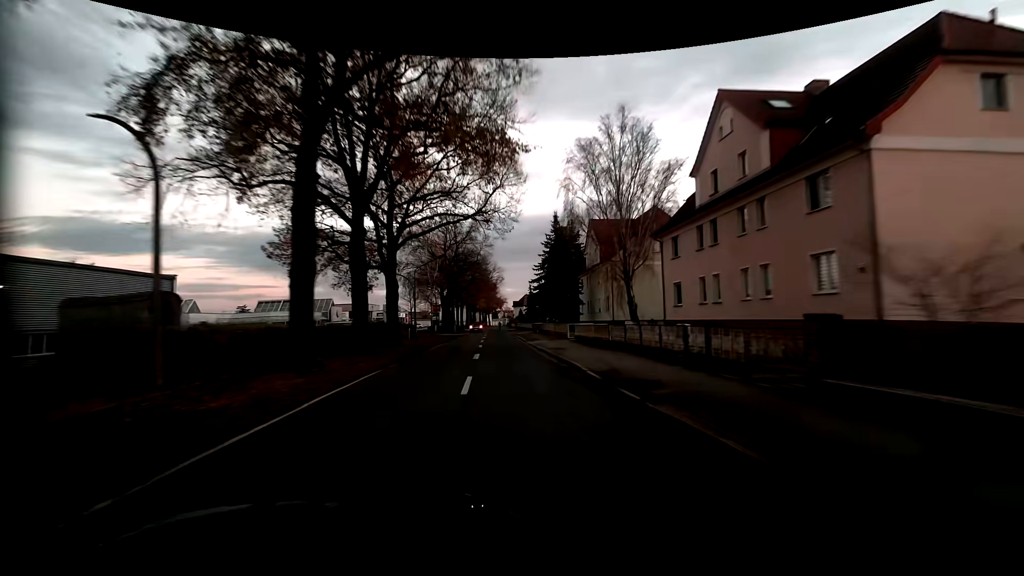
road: residential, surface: asphalt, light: Dusk
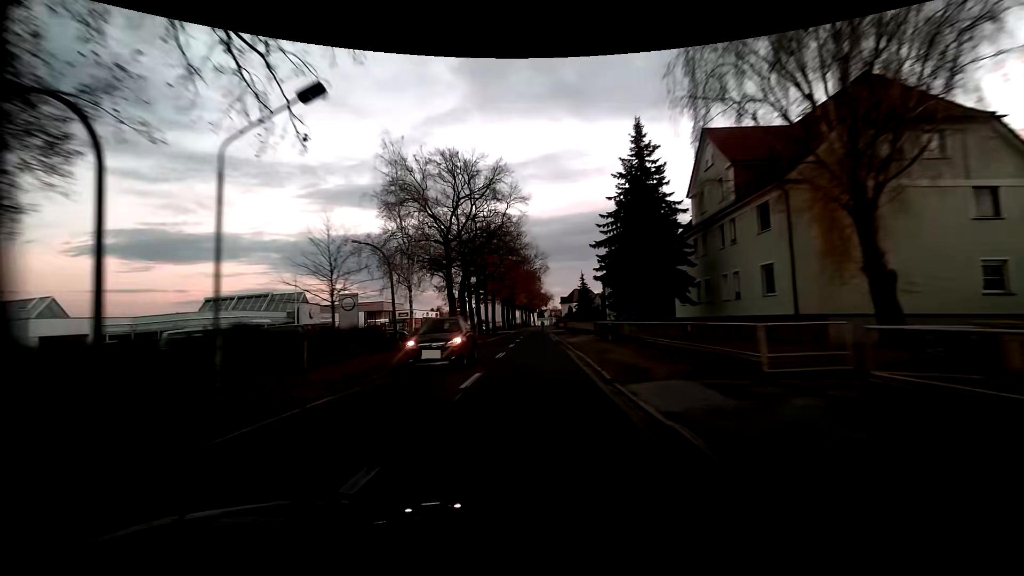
(-1.5, +25.7) m; -6°
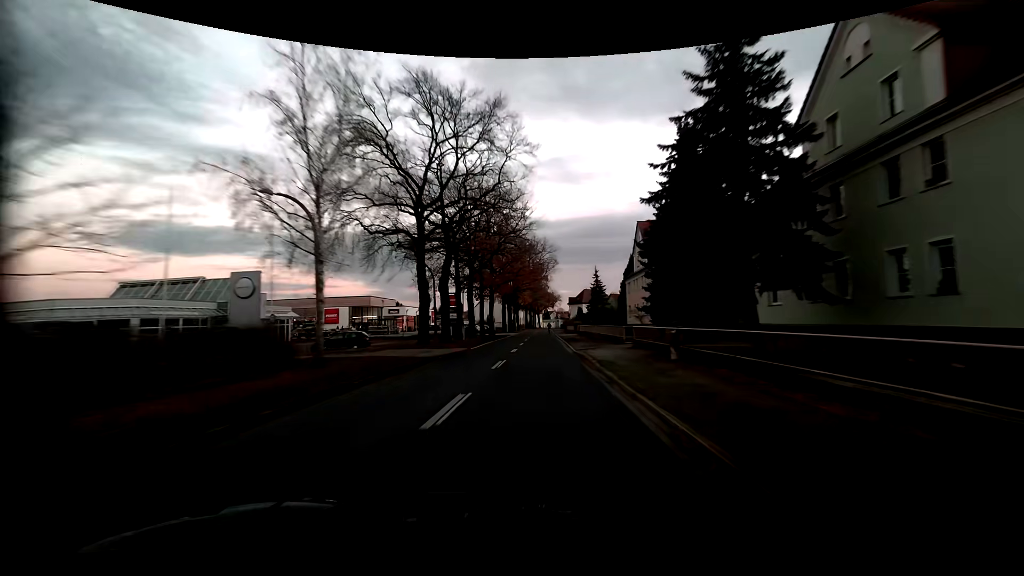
(-0.2, +13.1) m; -1°
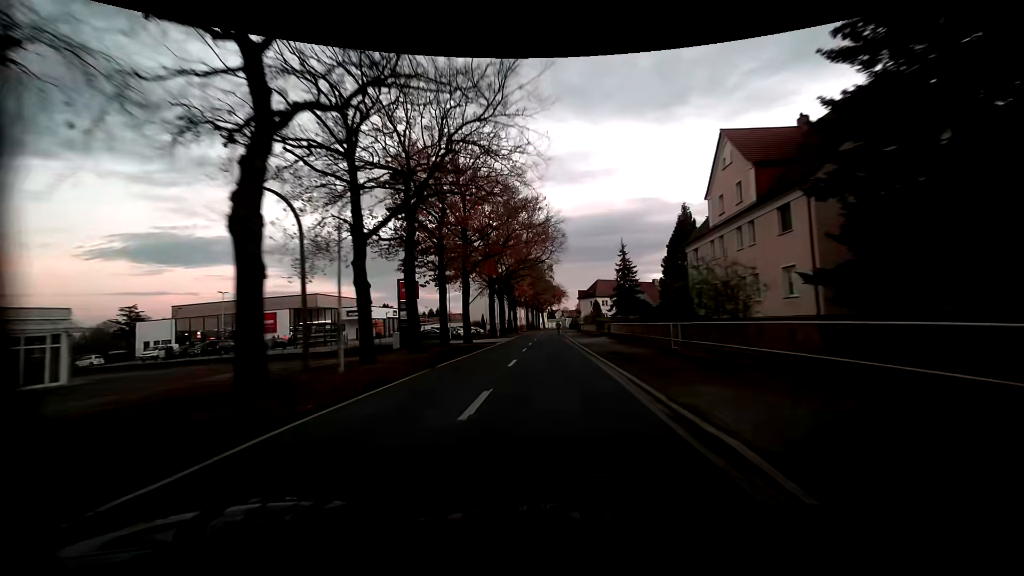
(+0.1, +26.1) m; -1°
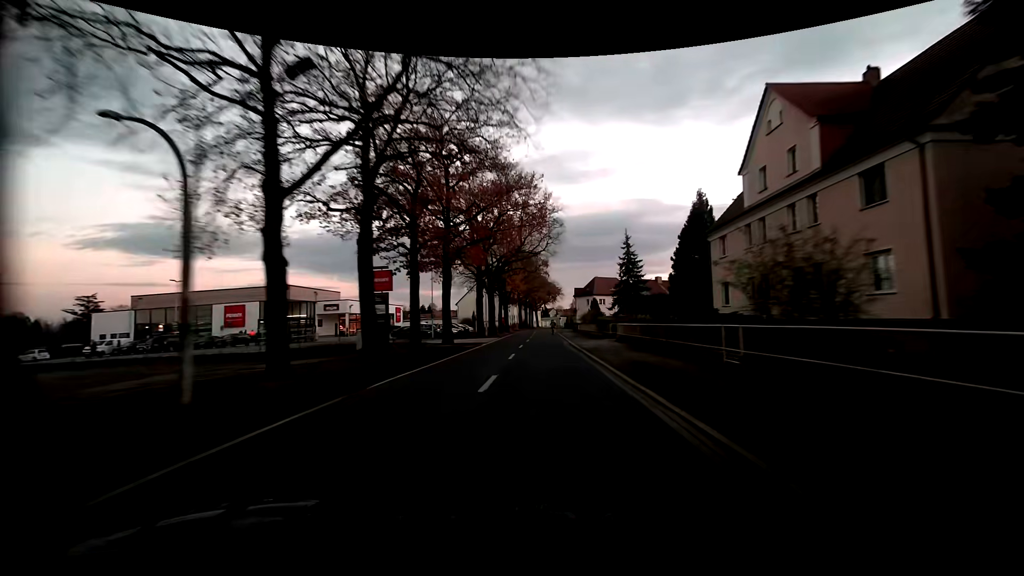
(+0.1, +6.4) m; +1°
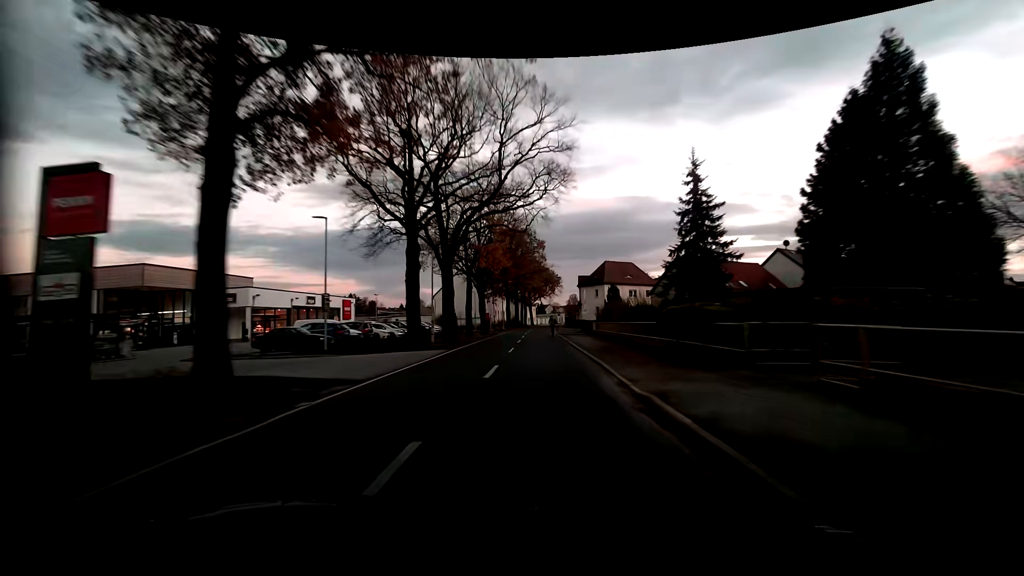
(+0.3, +25.4) m; 0°
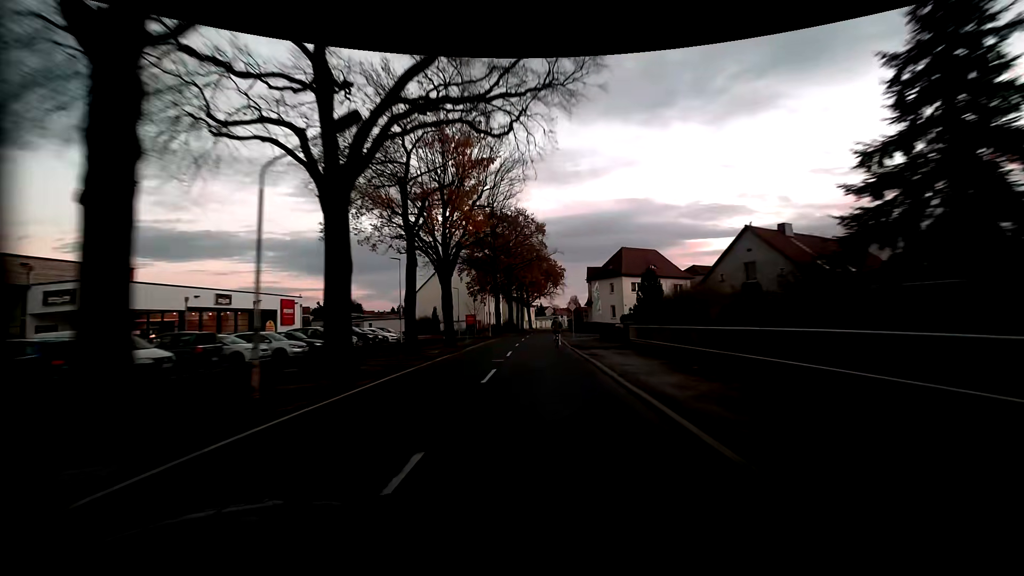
(+0.1, +18.3) m; 0°
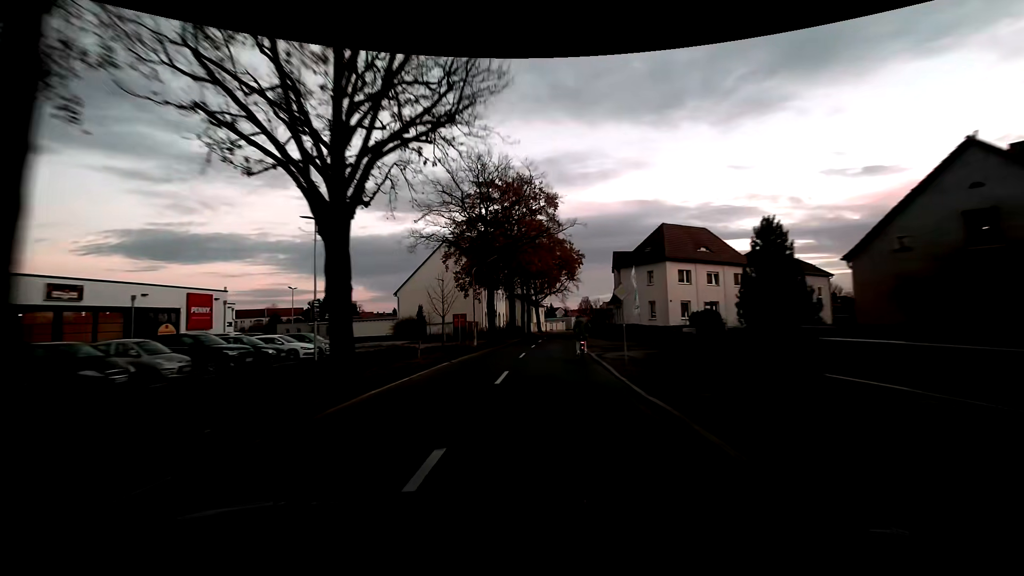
(-0.1, +17.6) m; -2°
(0, +10) (-1, +20) (-1, +30) (0, +40) (+1, +50) (+2, +60) (+4, +70) (+5, +80) (+6, +90) (+6, +100) m
